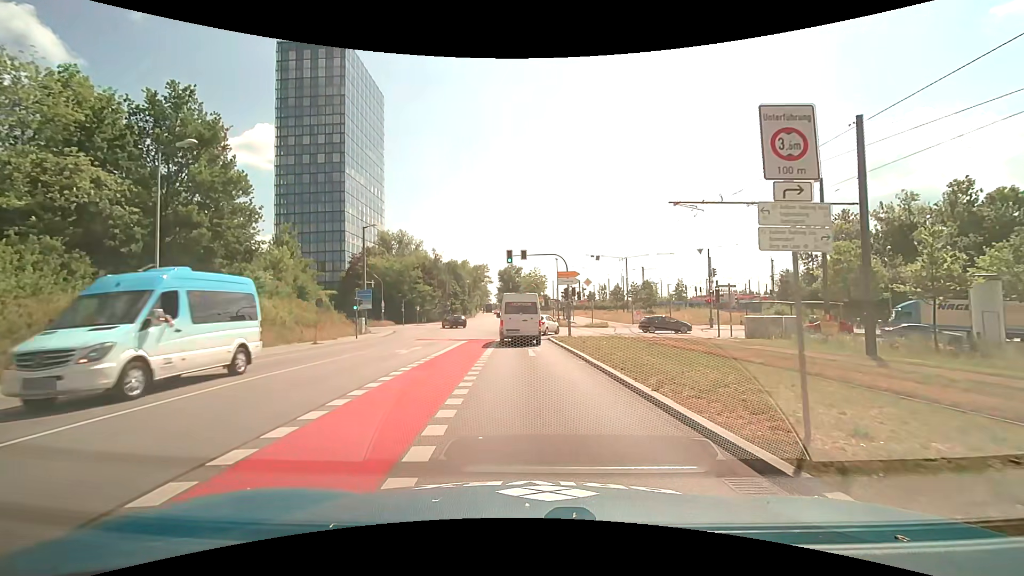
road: unclassified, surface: asphalt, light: Day
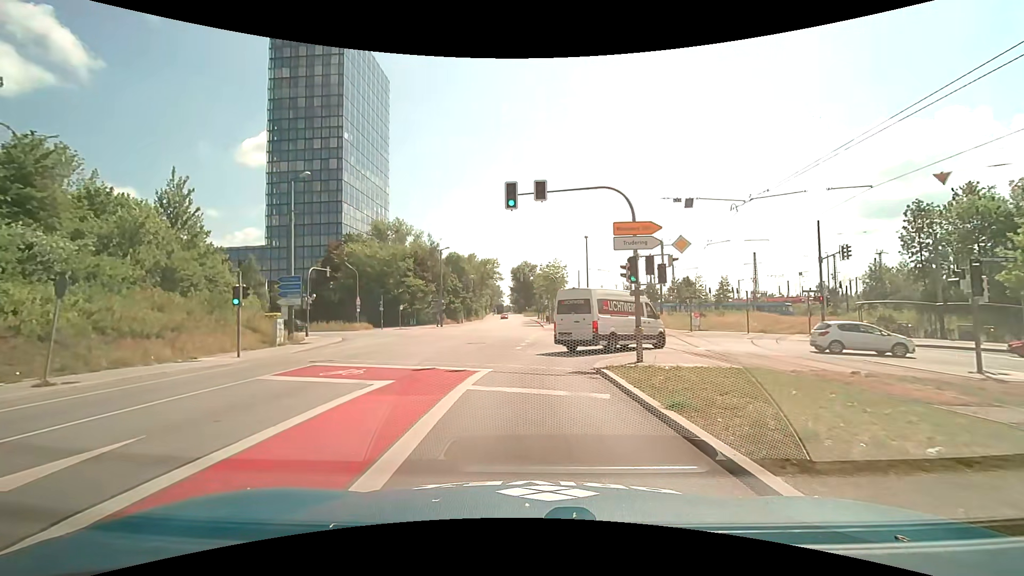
(-0.1, +18.1) m; -2°
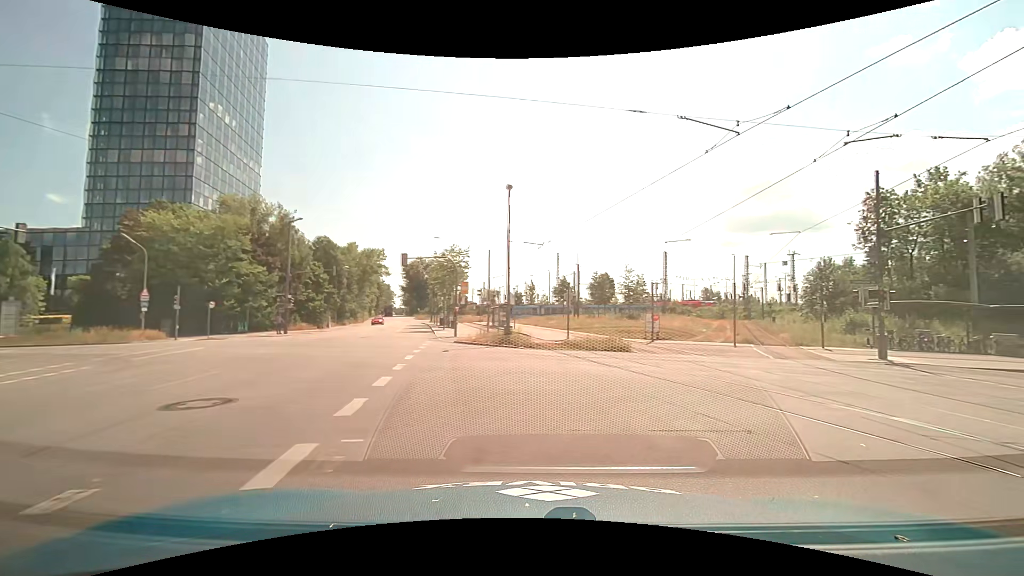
(+0.5, +17.5) m; +11°
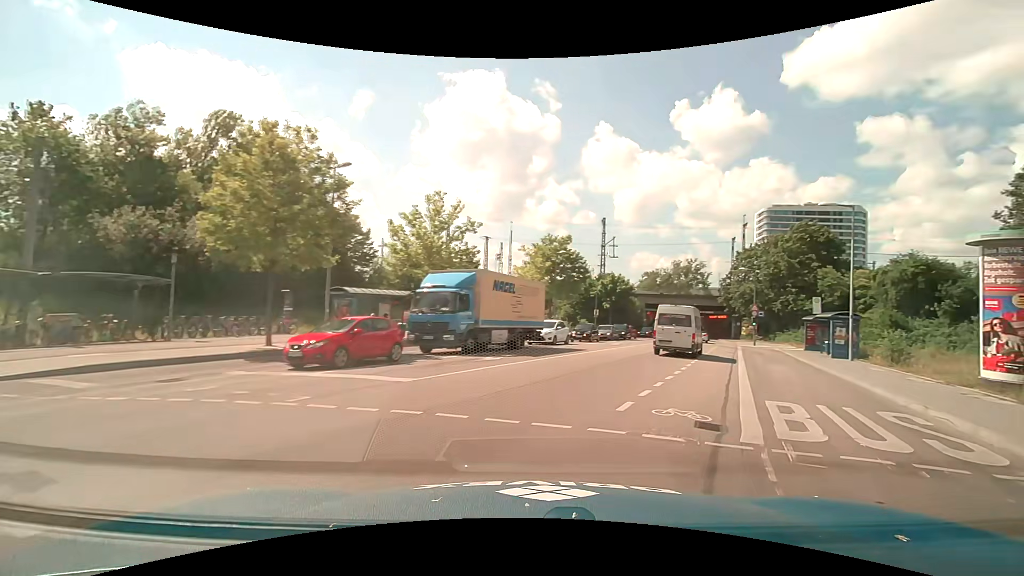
(+8.5, +9.8) m; +84°
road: secondary
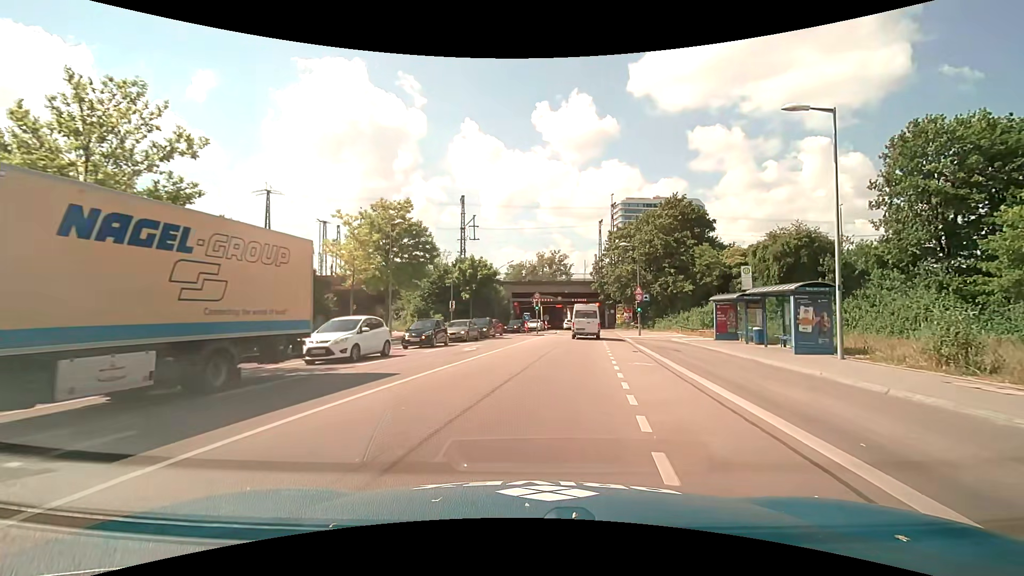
(+2.6, +13.9) m; +14°
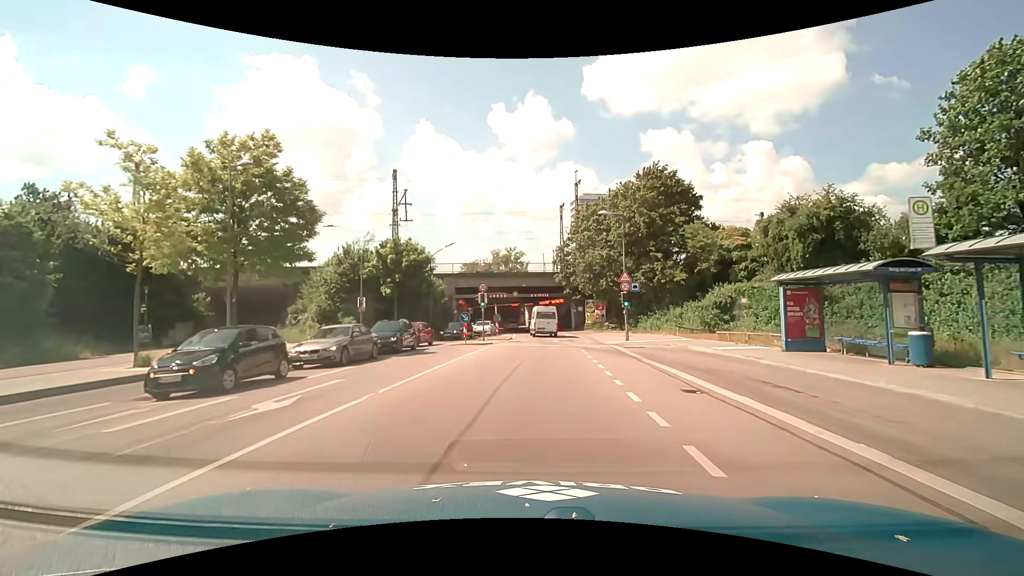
(+1.0, +14.1) m; +5°
